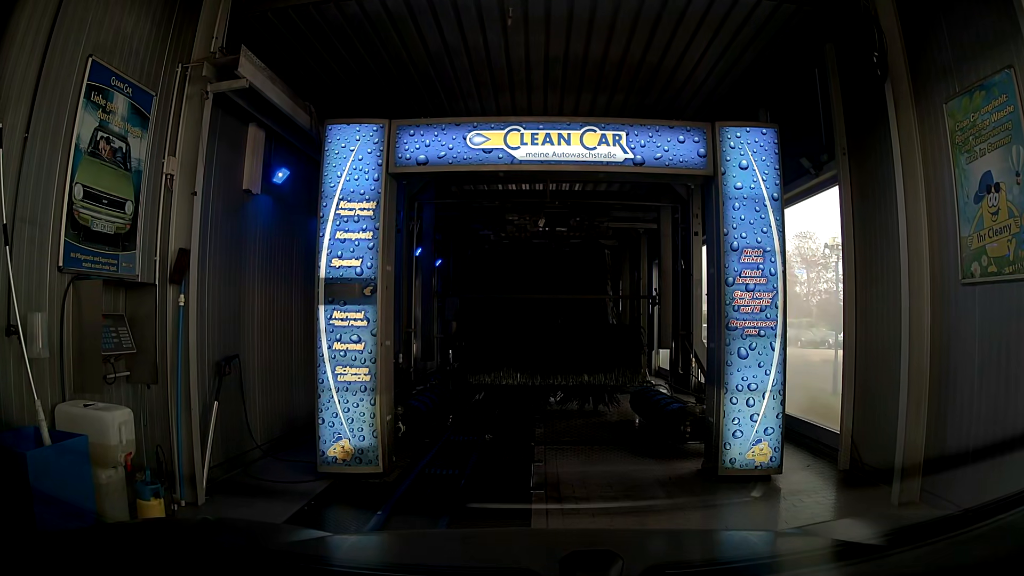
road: service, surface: asphalt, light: Day
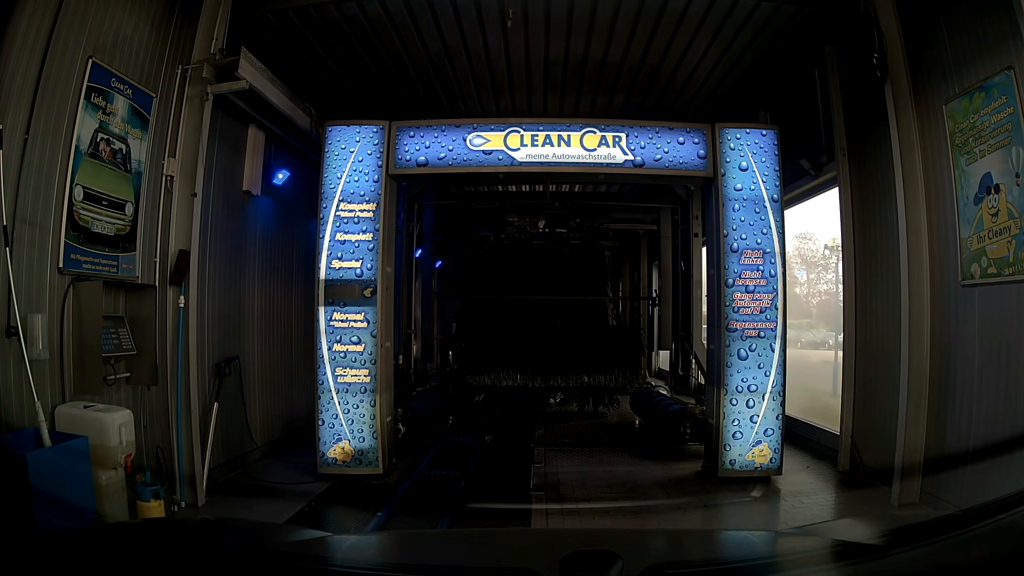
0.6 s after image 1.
(0.0, 0.0) m; 0°
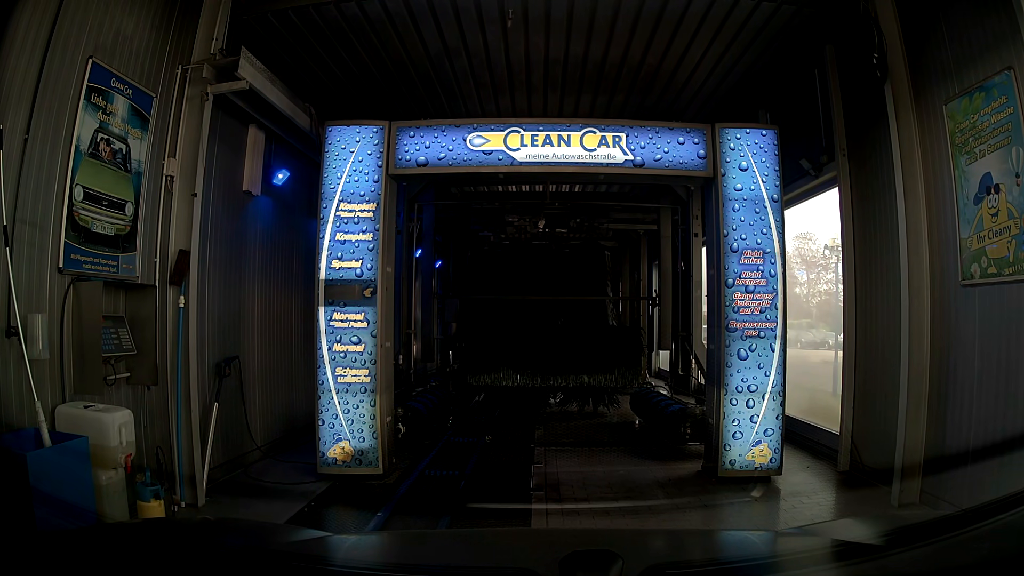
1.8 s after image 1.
(0.0, 0.0) m; 0°
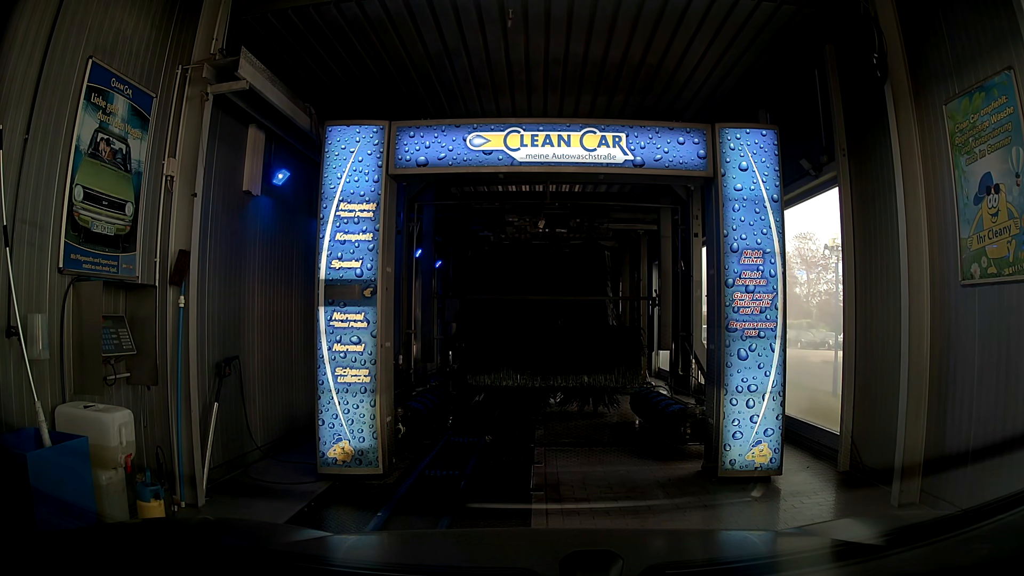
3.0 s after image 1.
(0.0, 0.0) m; 0°
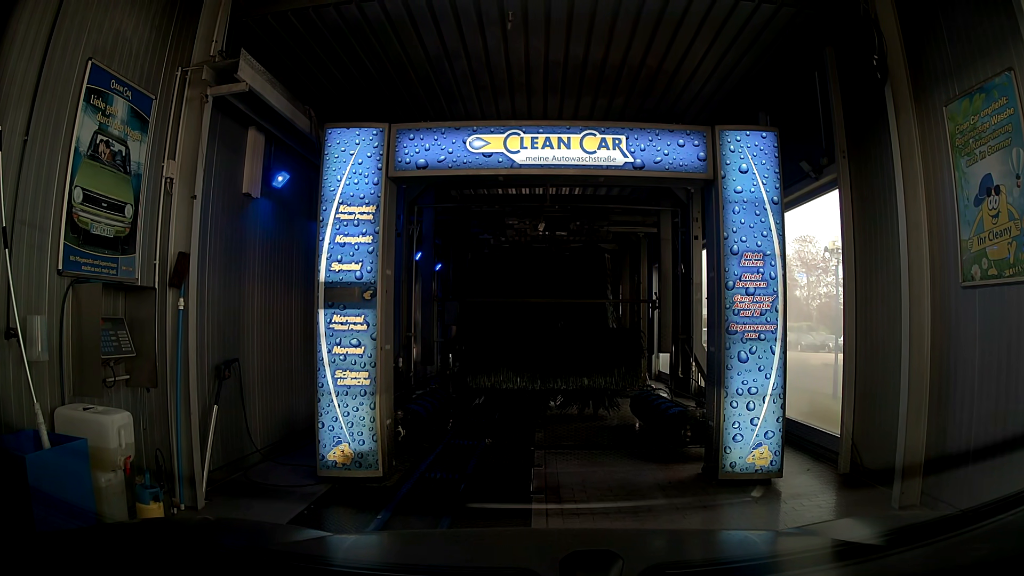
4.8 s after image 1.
(0.0, 0.0) m; 0°
